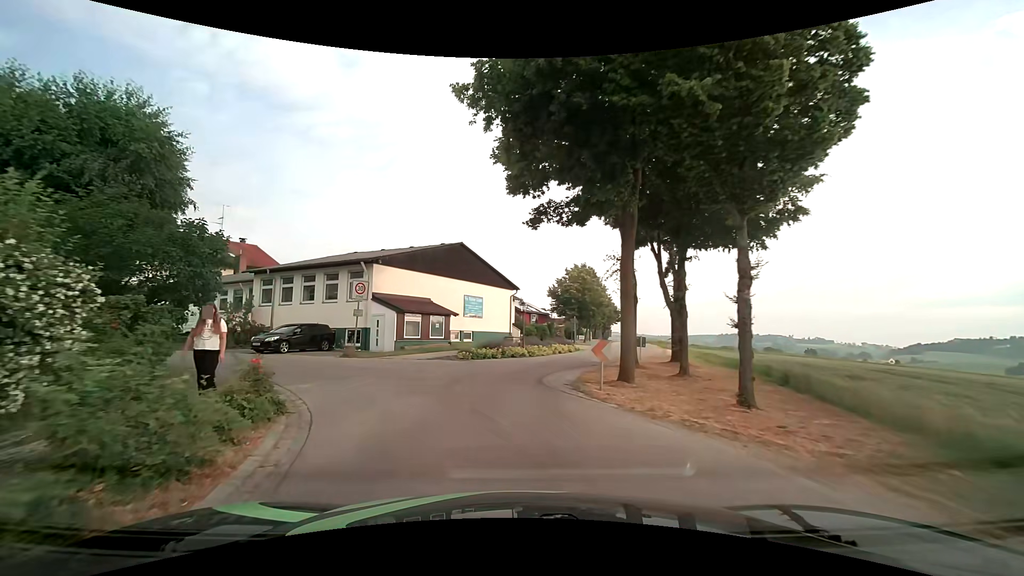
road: tertiary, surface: asphalt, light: Day
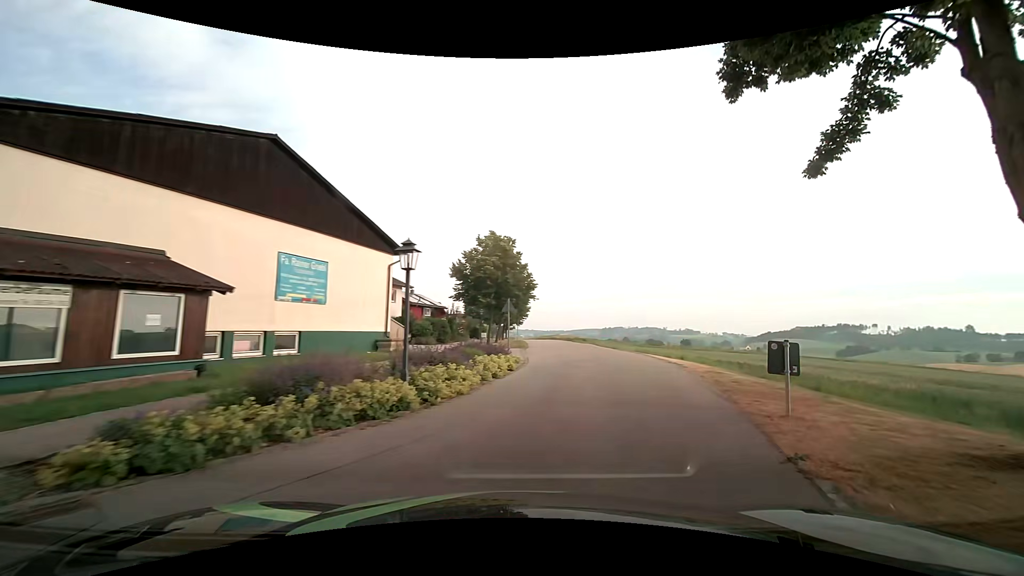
(-0.2, +18.1) m; +11°
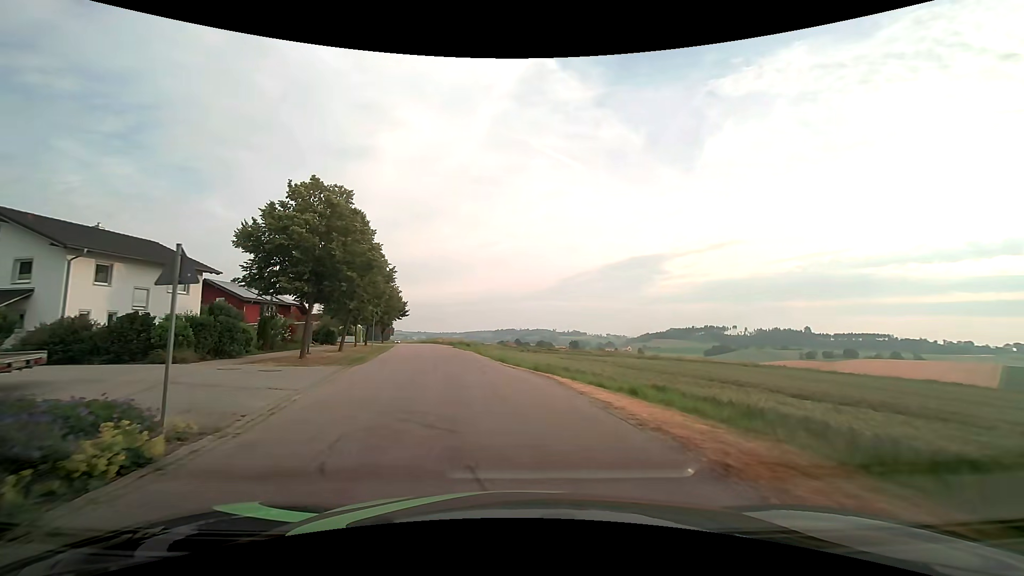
(+2.5, +13.1) m; +14°
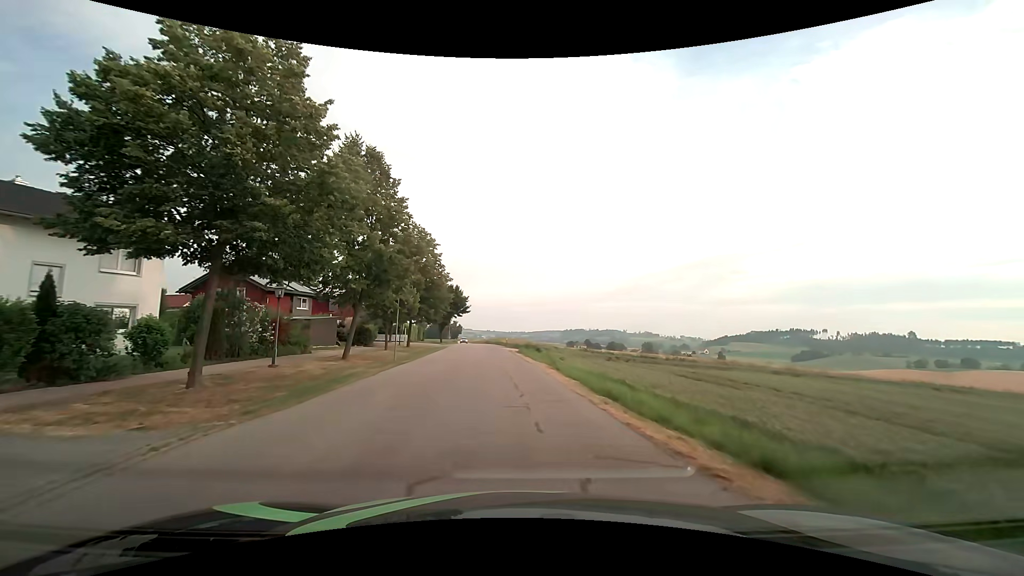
(-1.2, +13.3) m; -8°
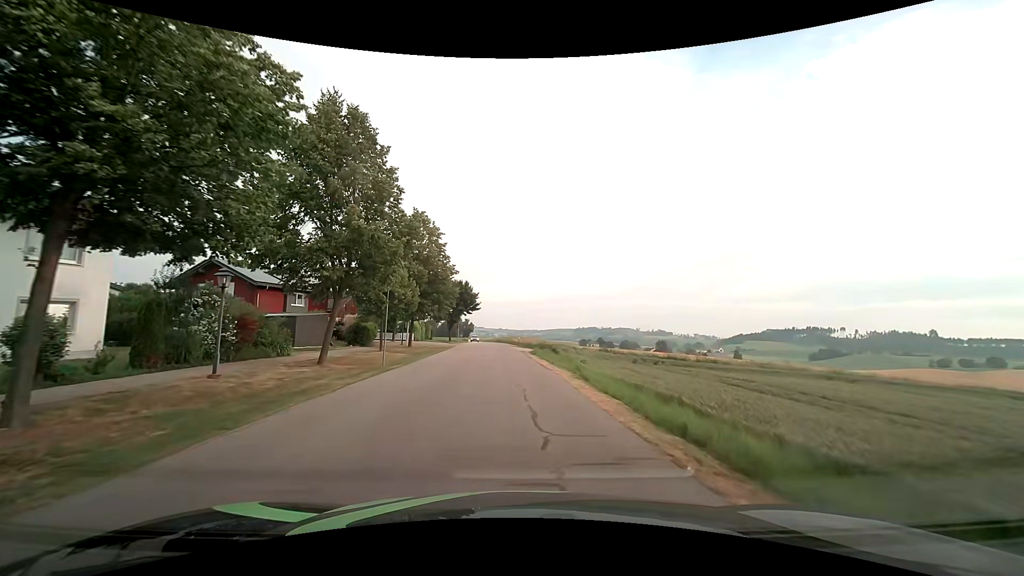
(-0.1, +4.5) m; -2°
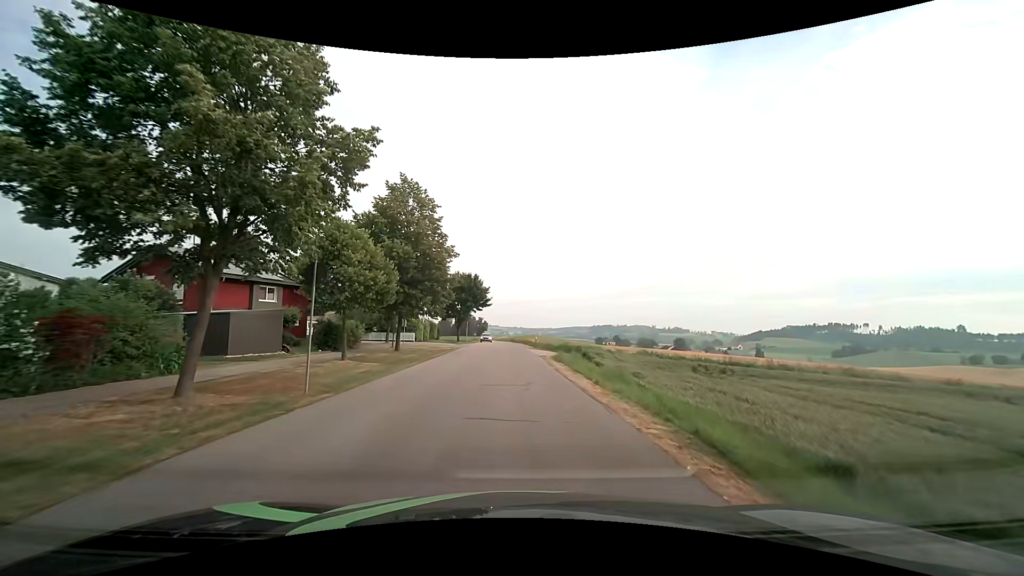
(-0.1, +9.0) m; -2°
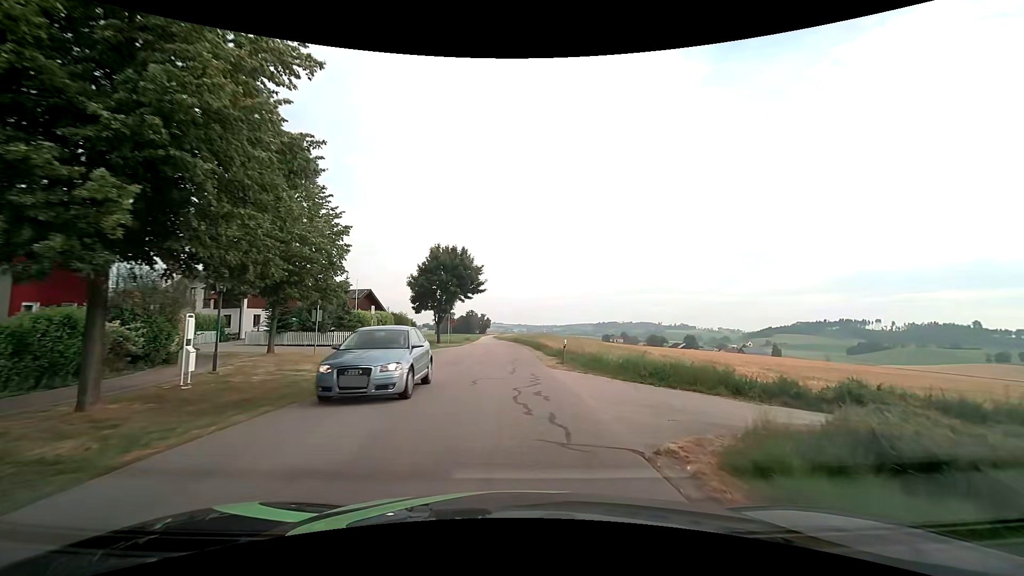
(0.0, +22.8) m; 0°
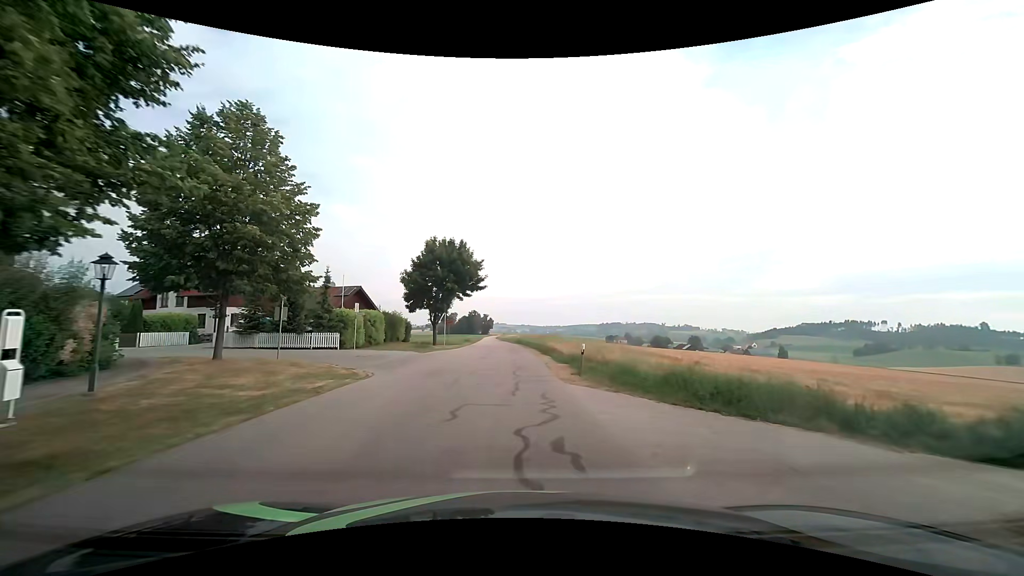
(0.0, +4.6) m; 0°
(0, +10) (0, +20) (-1, +30) (-1, +40) (-2, +50) (-2, +60) (-3, +70) (-3, +80) (-4, +90) (-5, +100) m
